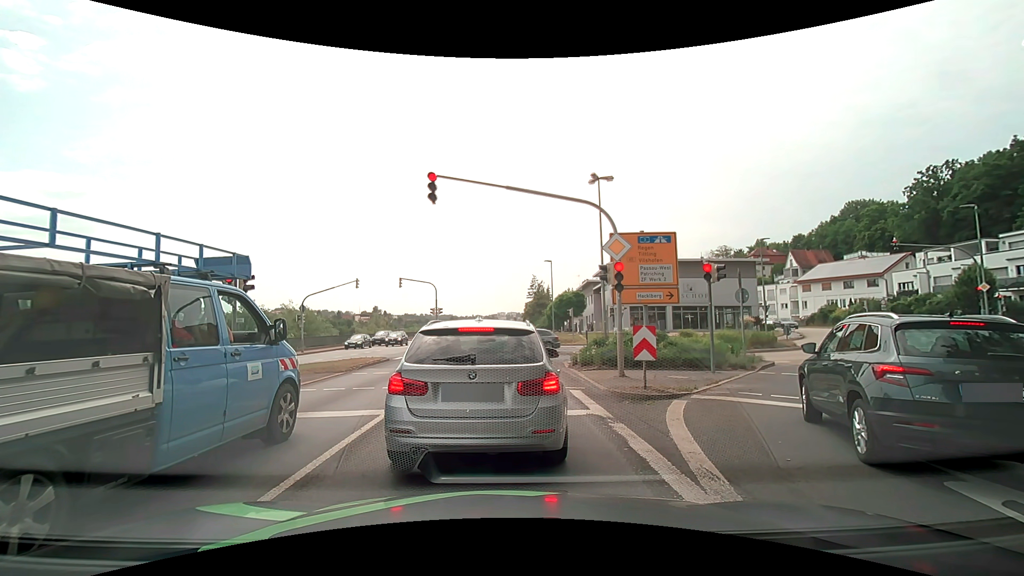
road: primary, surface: asphalt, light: Day
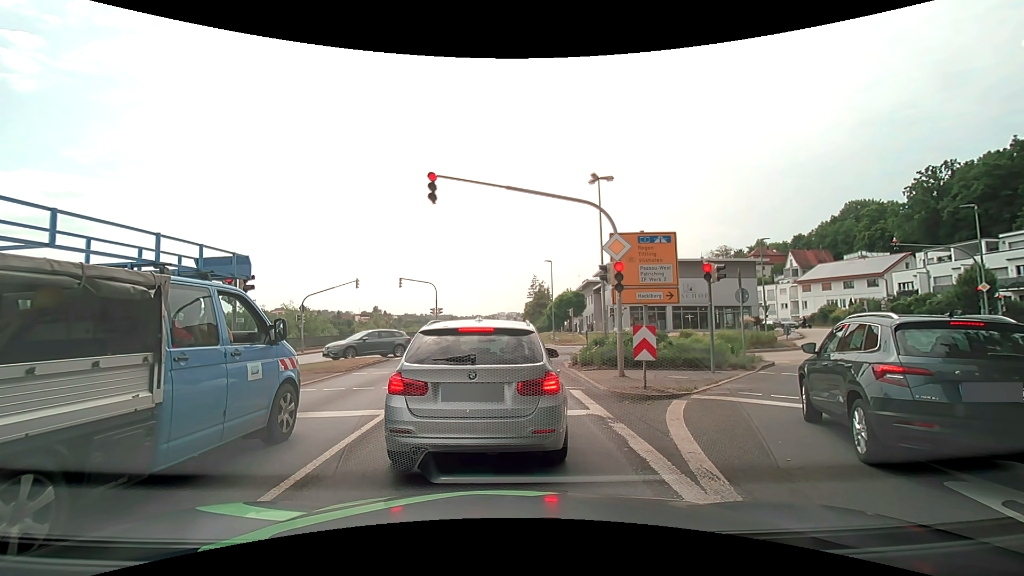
(0.0, 0.0) m; 0°
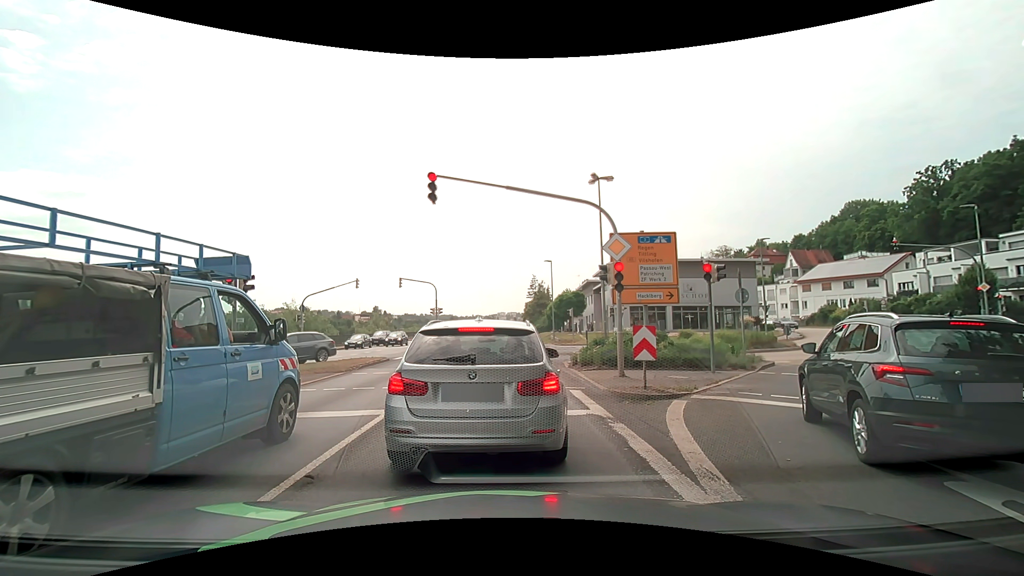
(0.0, 0.0) m; 0°
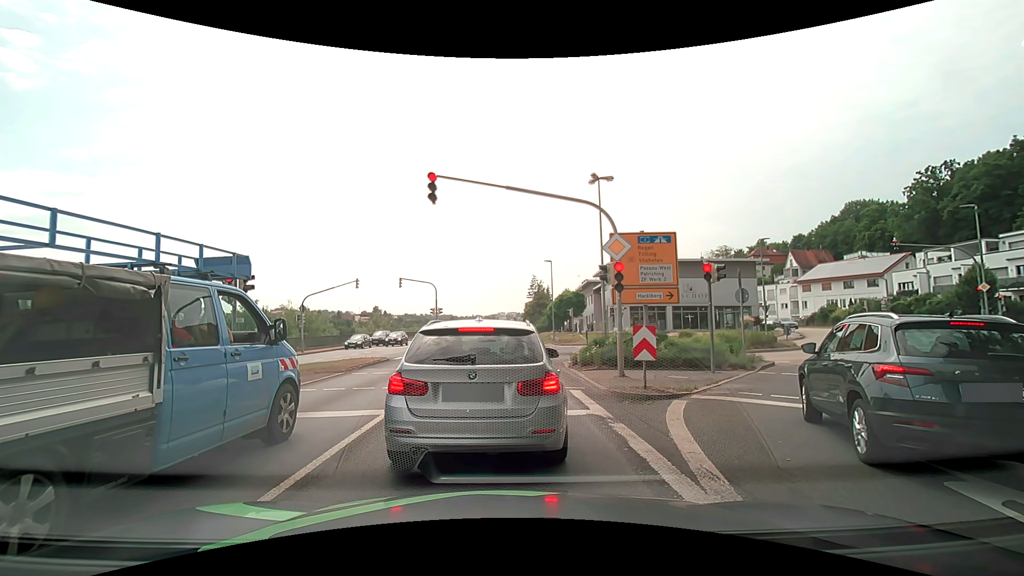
(0.0, 0.0) m; 0°
